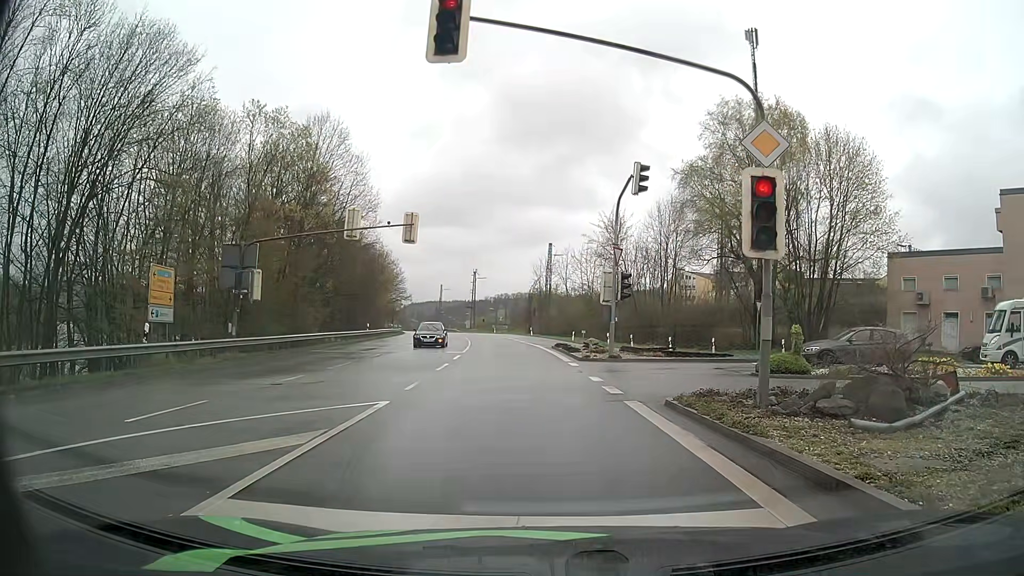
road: primary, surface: asphalt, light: Day
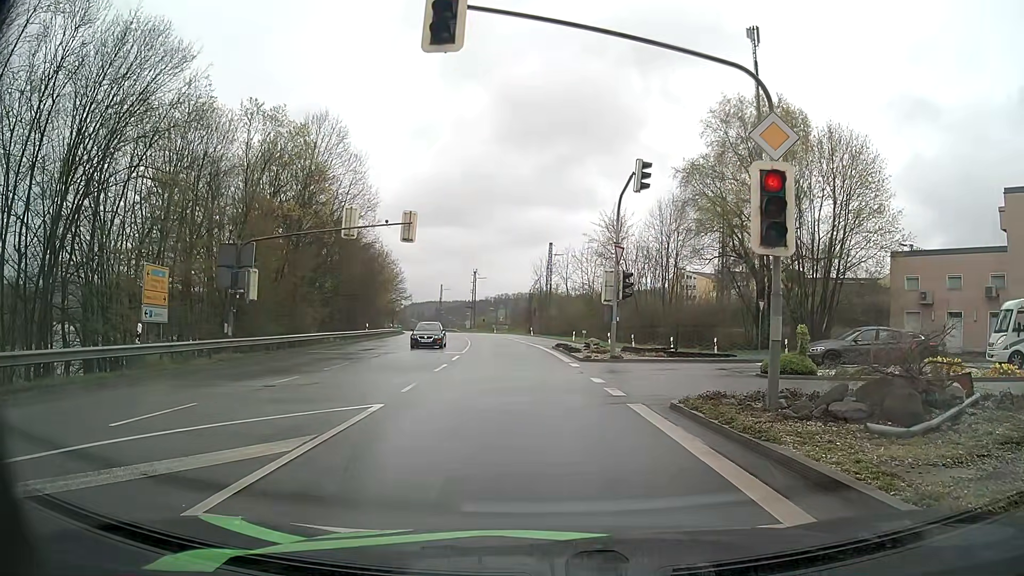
(0.0, +0.4) m; 0°
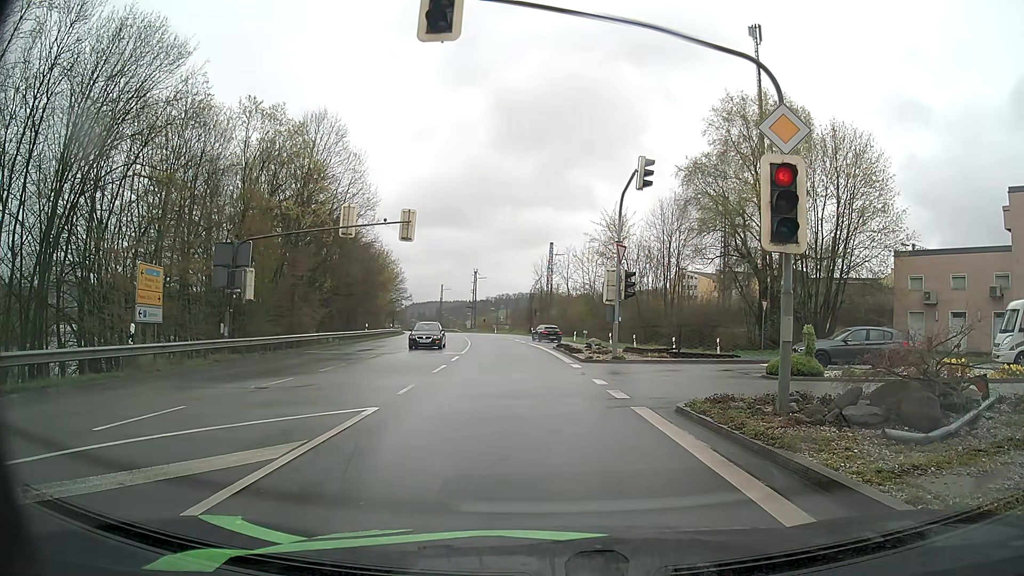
(0.0, +0.5) m; 0°
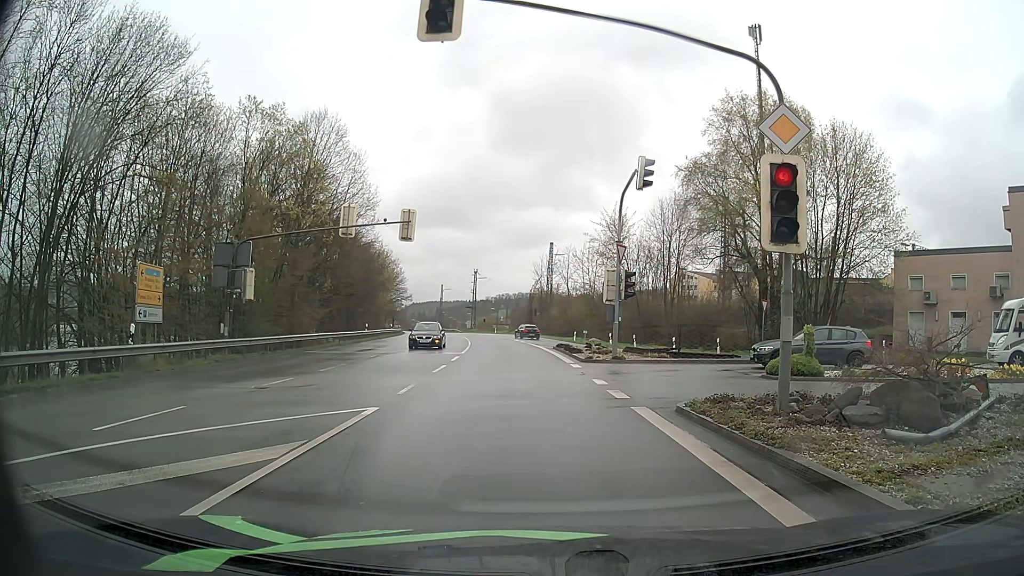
(0.0, 0.0) m; 0°
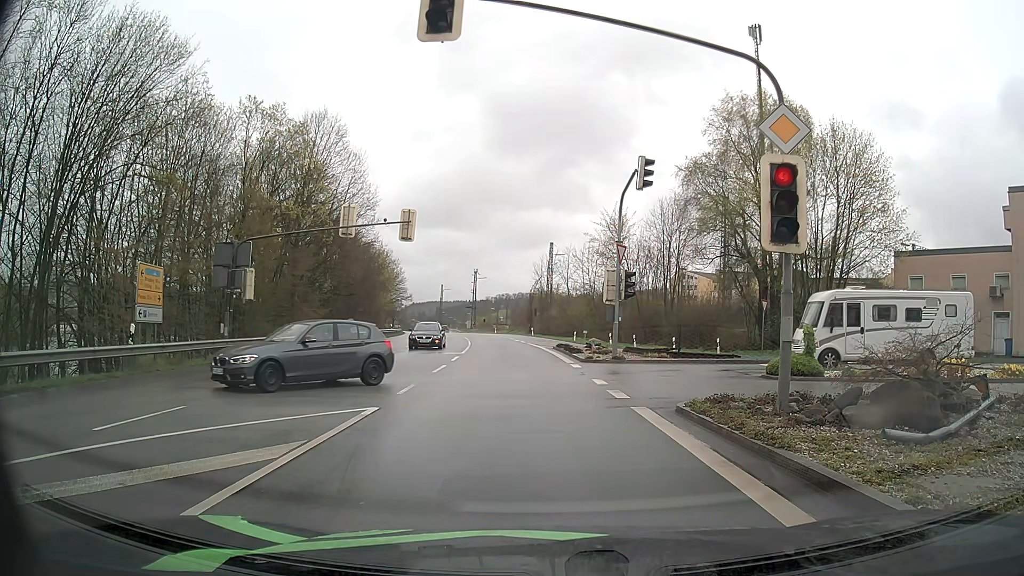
(0.0, 0.0) m; 0°
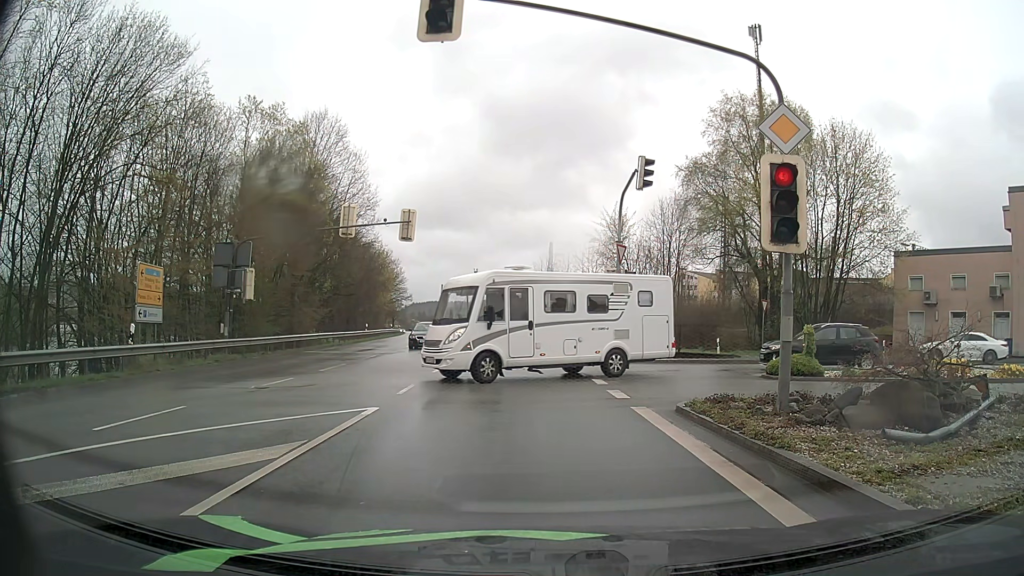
(0.0, 0.0) m; 0°
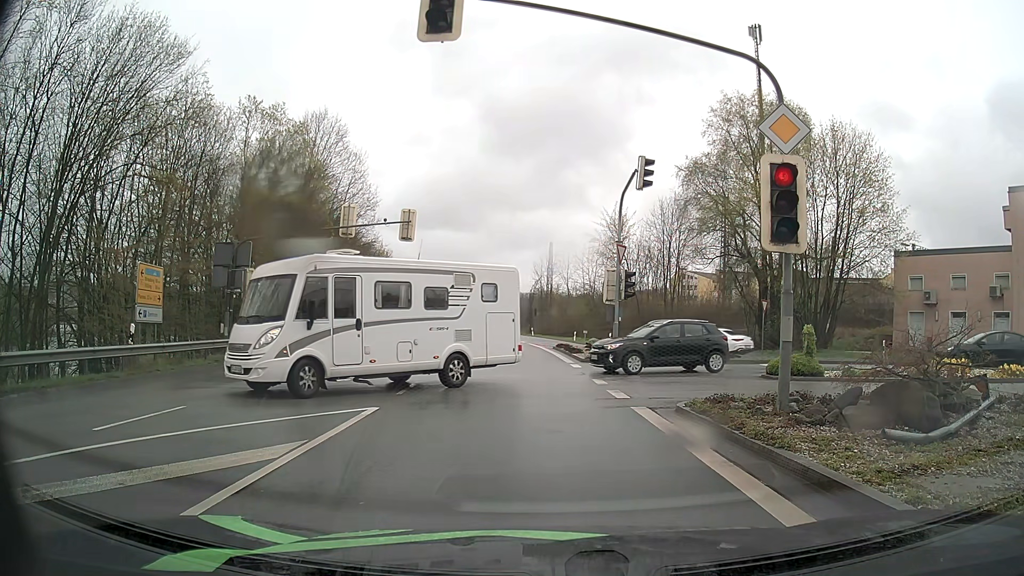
(0.0, 0.0) m; 0°
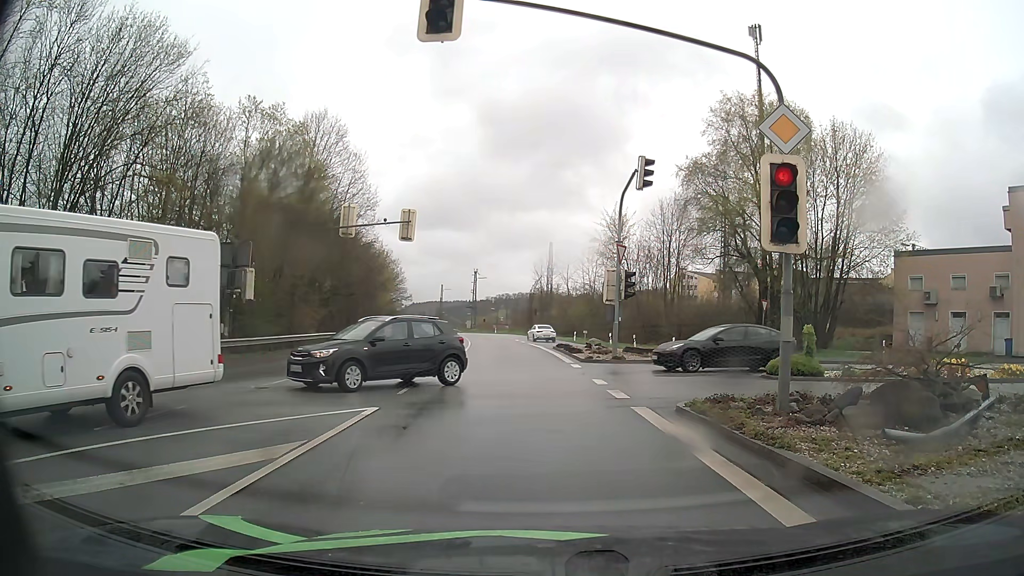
(0.0, 0.0) m; 0°
(0, +10) (-1, +20) (-2, +30) (-3, +40) (-4, +50) (-6, +60) (-7, +70) (-9, +79) (-11, +89) (-13, +99) m
